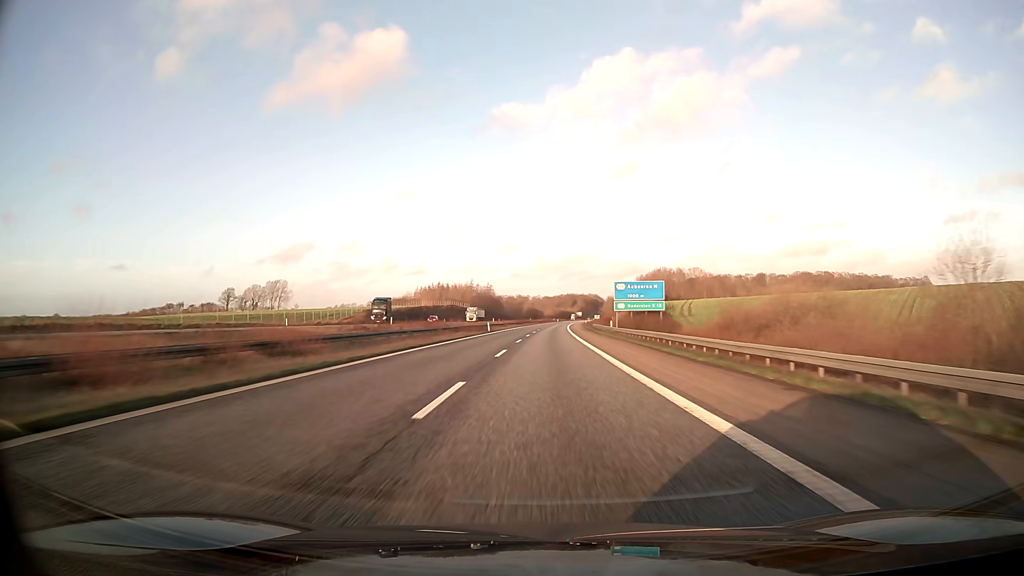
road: motorway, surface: asphalt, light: Day
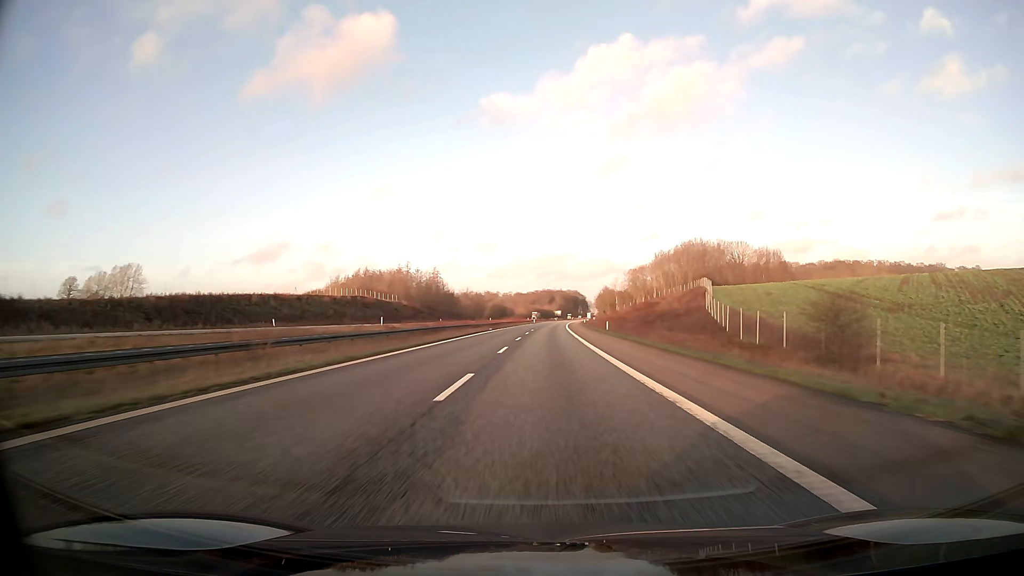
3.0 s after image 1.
(+2.5, +103.0) m; +2°
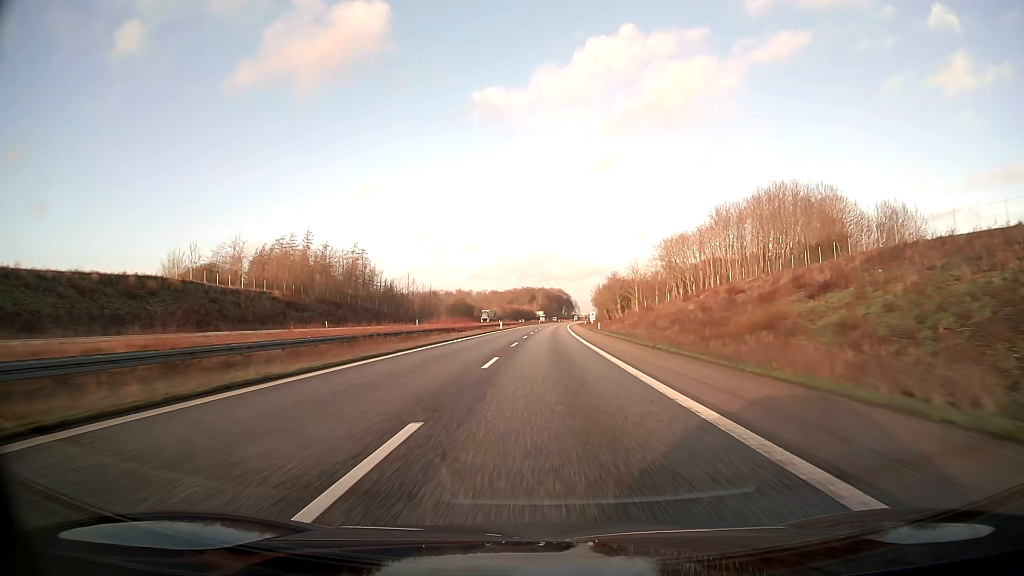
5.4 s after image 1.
(+1.1, +82.4) m; +2°
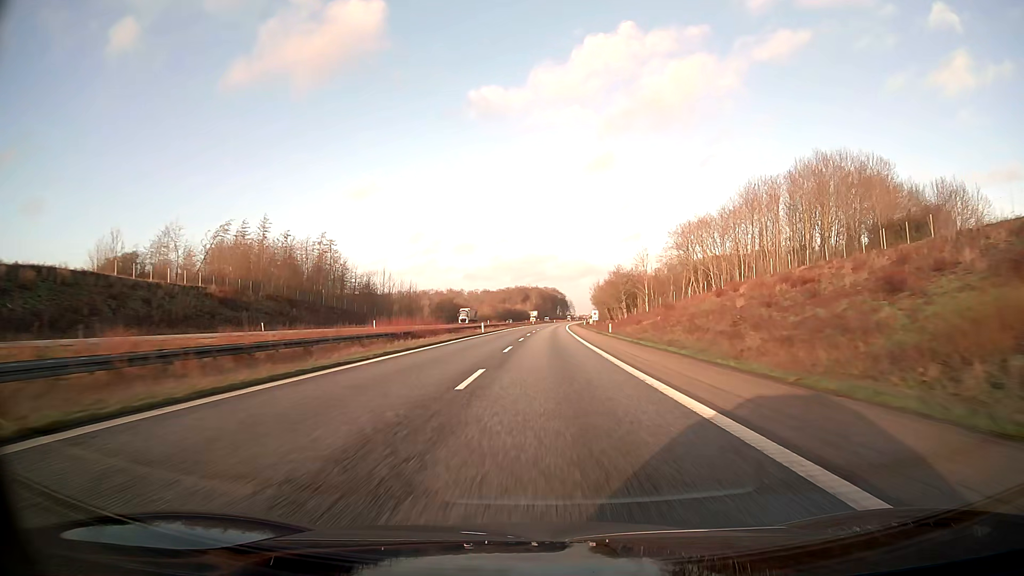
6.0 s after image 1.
(+0.1, +20.6) m; 0°
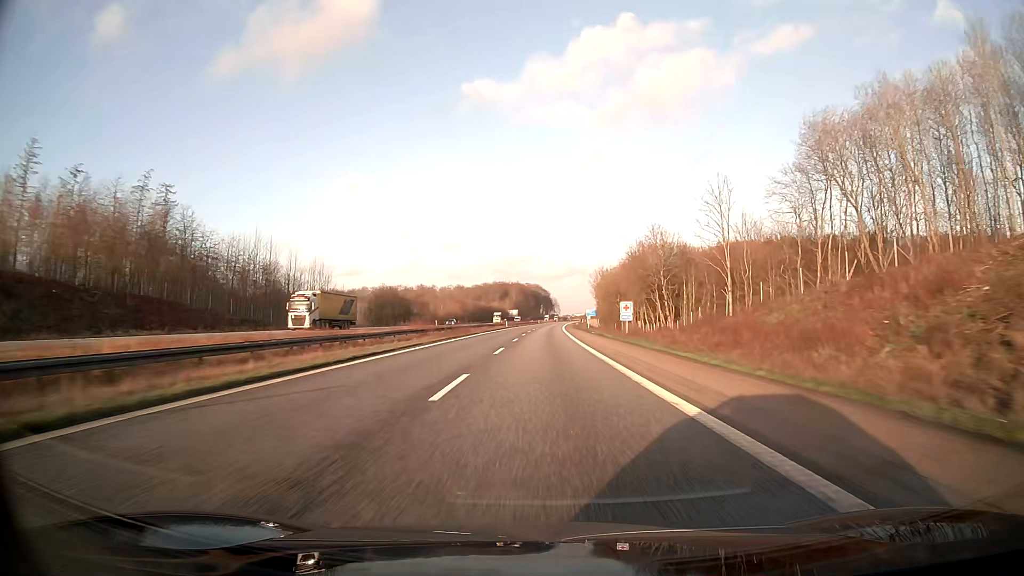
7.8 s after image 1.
(+0.9, +61.8) m; +2°
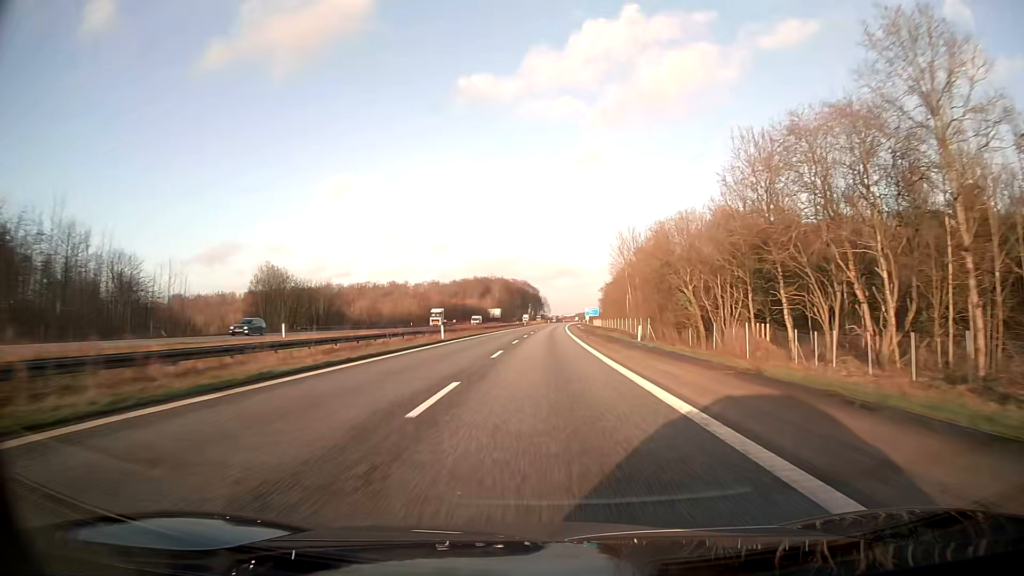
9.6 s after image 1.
(+0.6, +61.8) m; +1°
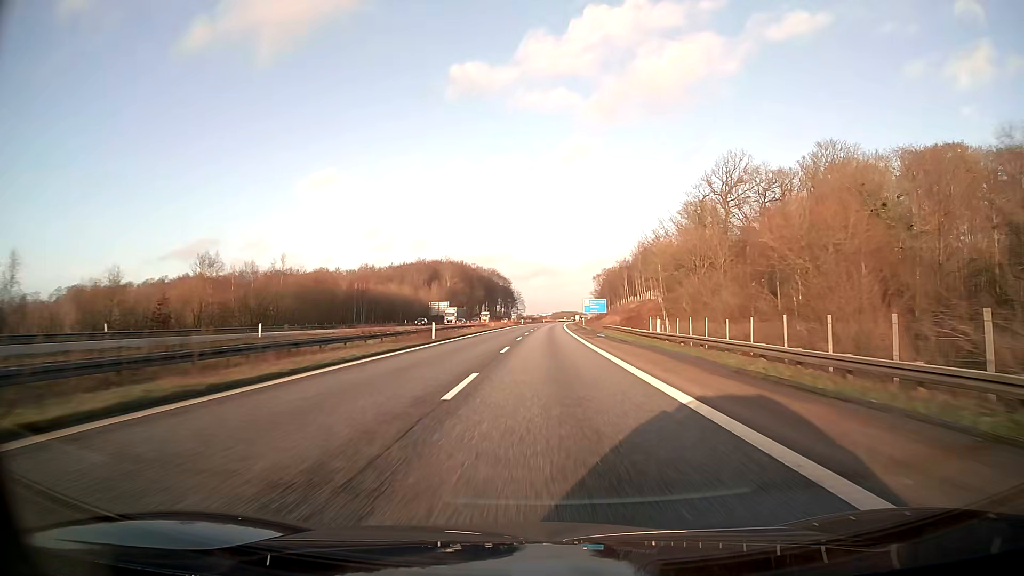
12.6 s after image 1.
(+1.8, +103.2) m; +2°
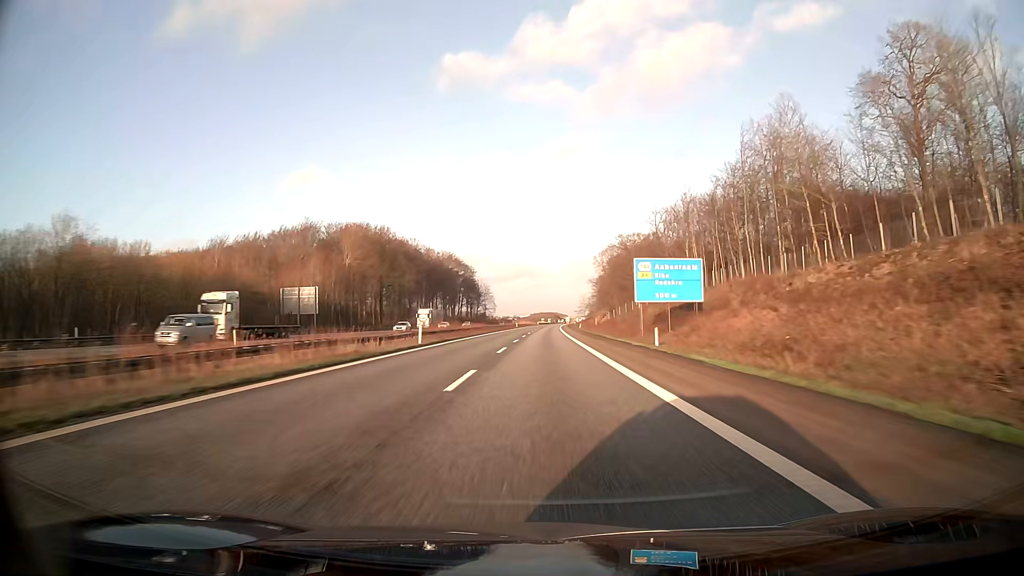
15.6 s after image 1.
(+2.0, +103.2) m; +2°
(0, +10) (0, +20) (0, +30) (0, +40) (0, +50) (0, +60) (+1, +70) (+1, +80) (+1, +90) (+1, +100) m
